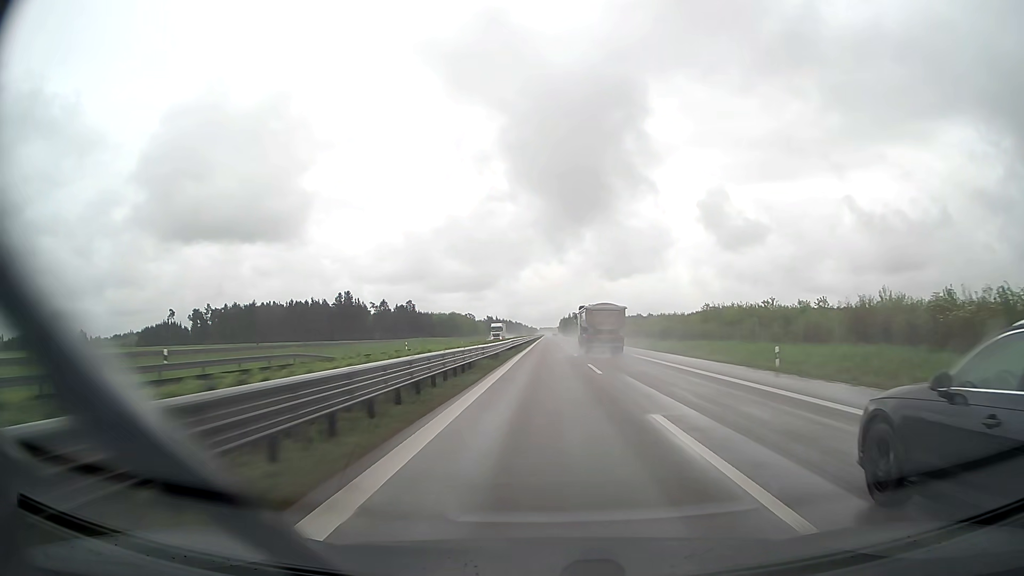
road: trunk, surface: asphalt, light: Day
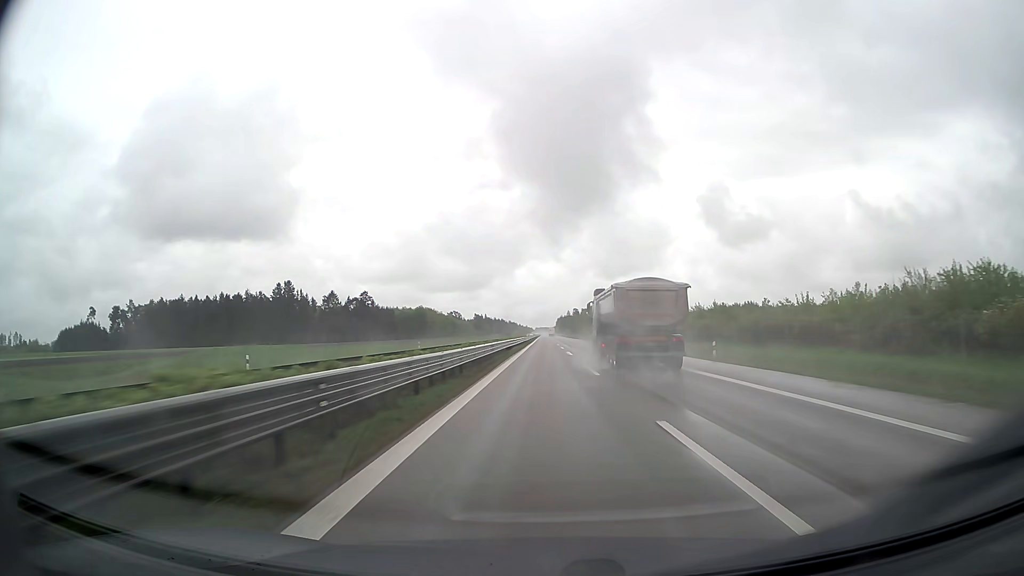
(+0.4, +90.9) m; 0°
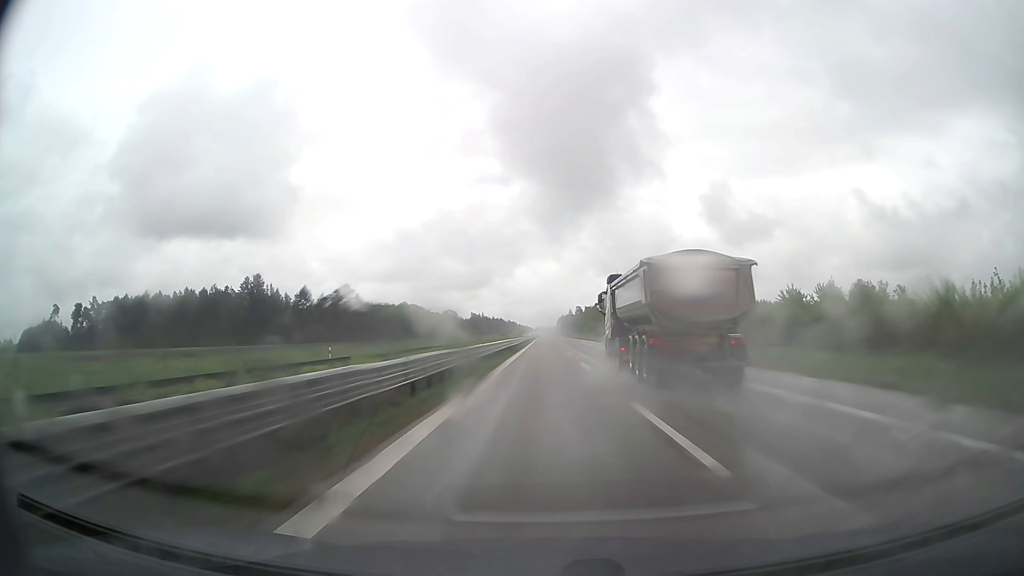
(0.0, +36.3) m; 0°
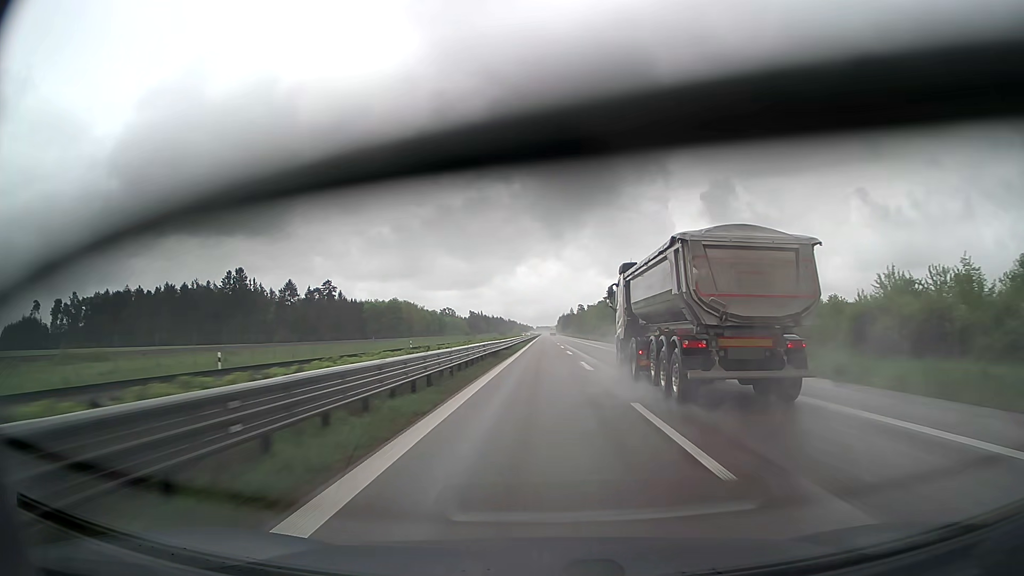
(0.0, +18.1) m; 0°
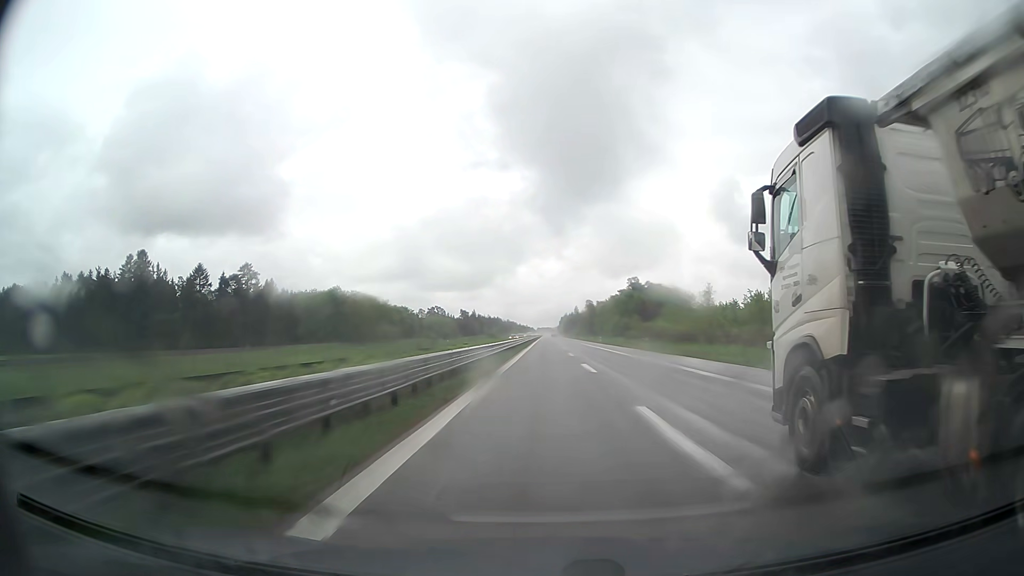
(-0.1, +72.5) m; 0°
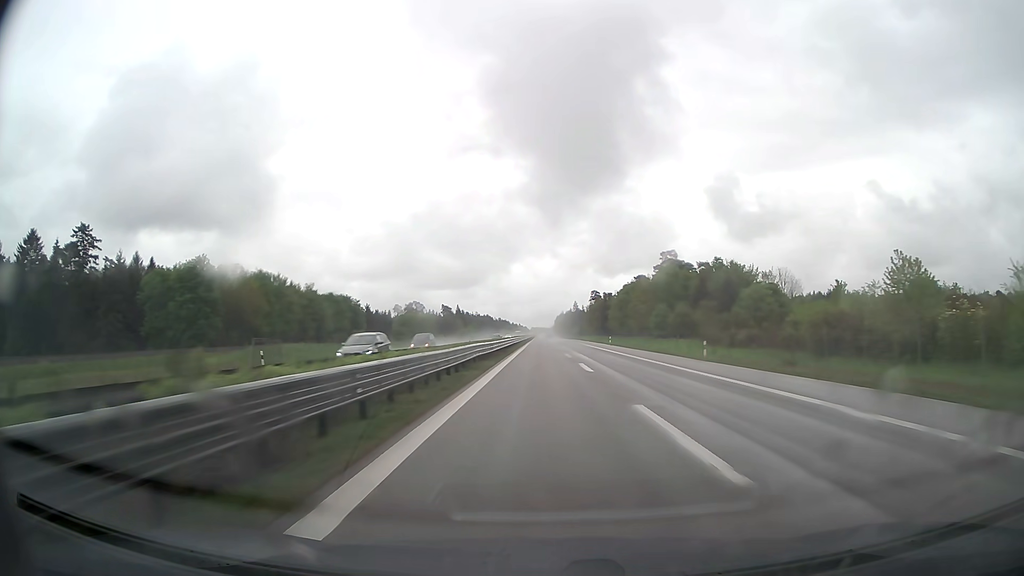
(+0.2, +72.3) m; +1°
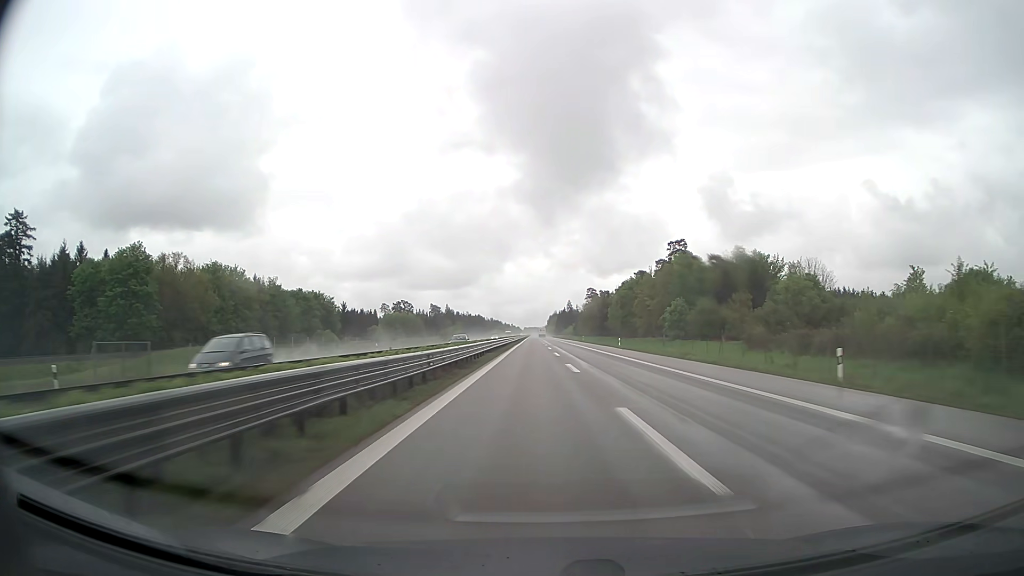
(+0.1, +18.1) m; +1°
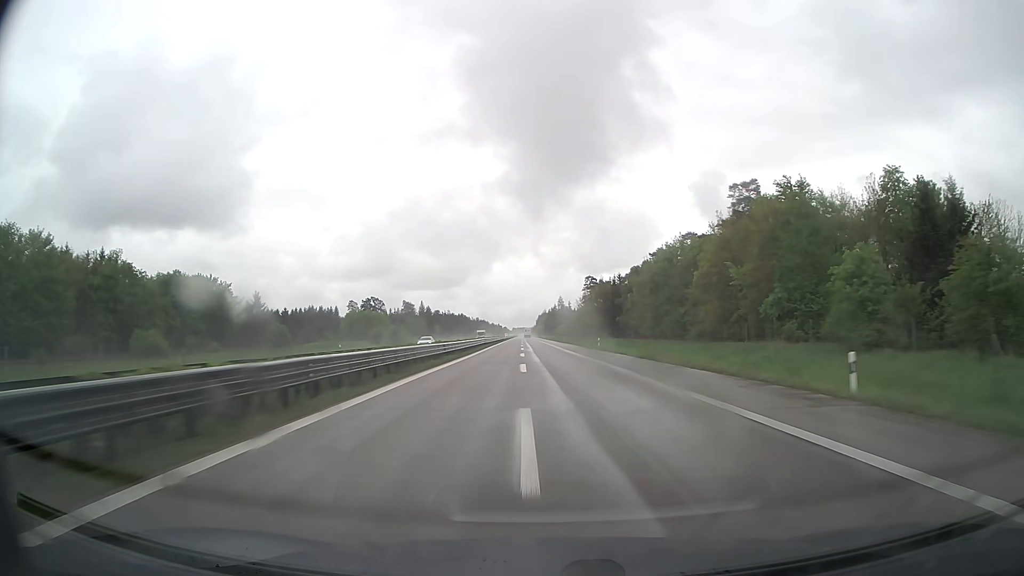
(+0.7, +54.4) m; +1°
(0, +10) (0, +20) (0, +30) (0, +40) (0, +50) (-1, +60) (-1, +70) (-1, +80) (-1, +90) (-2, +100) m
